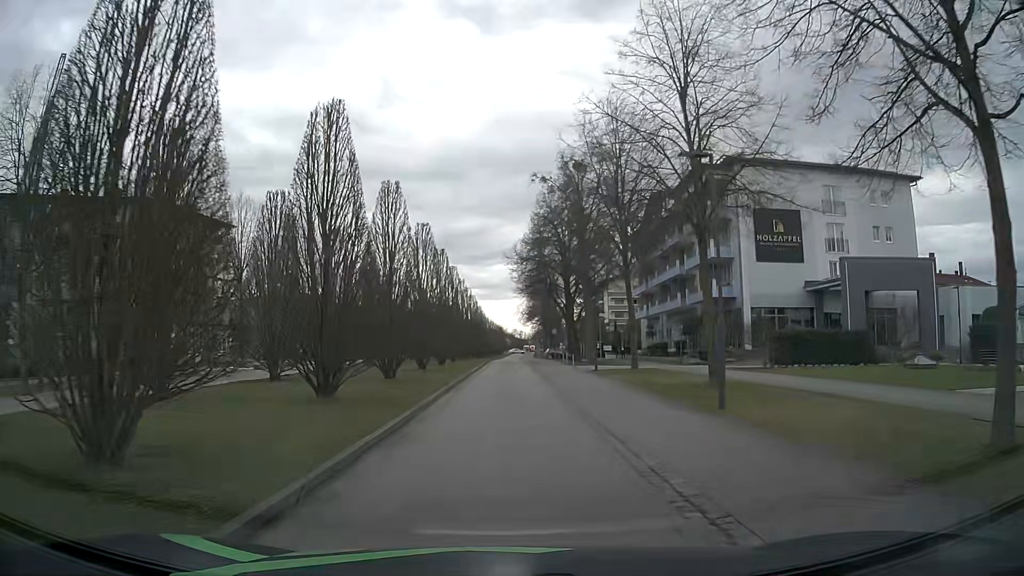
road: residential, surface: asphalt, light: Day
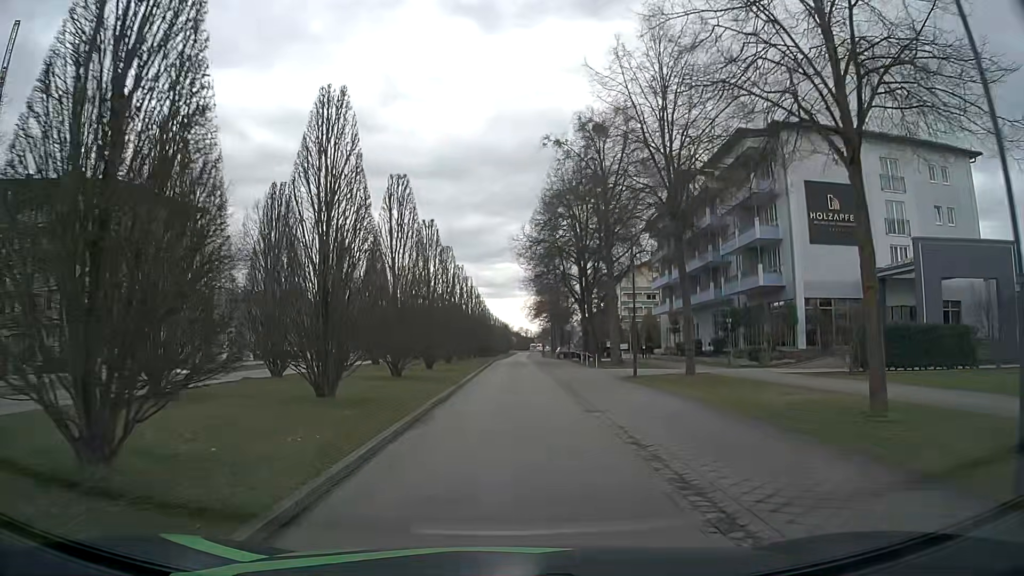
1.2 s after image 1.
(-0.1, +8.6) m; -1°
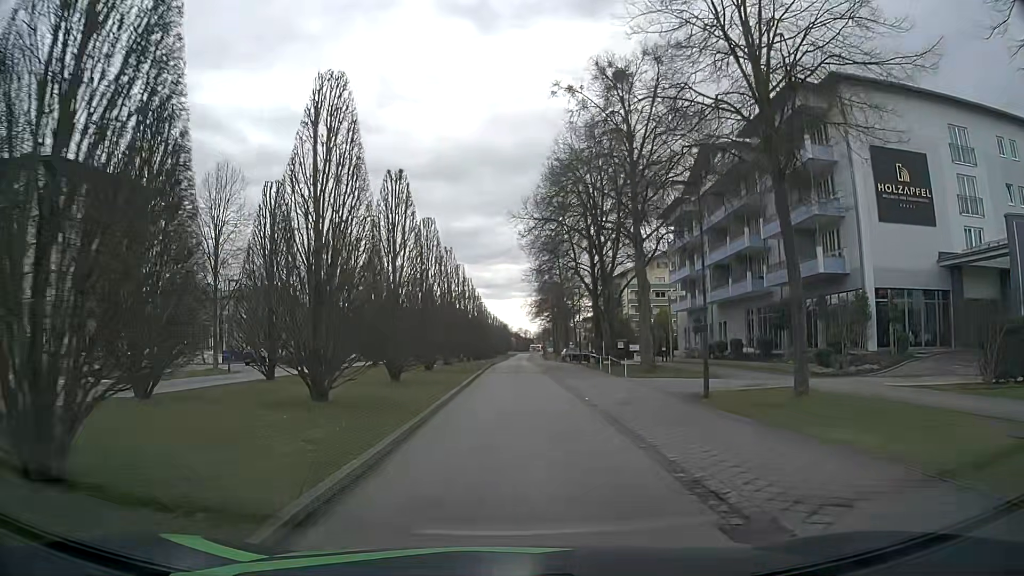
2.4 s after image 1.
(0.0, +8.9) m; 0°
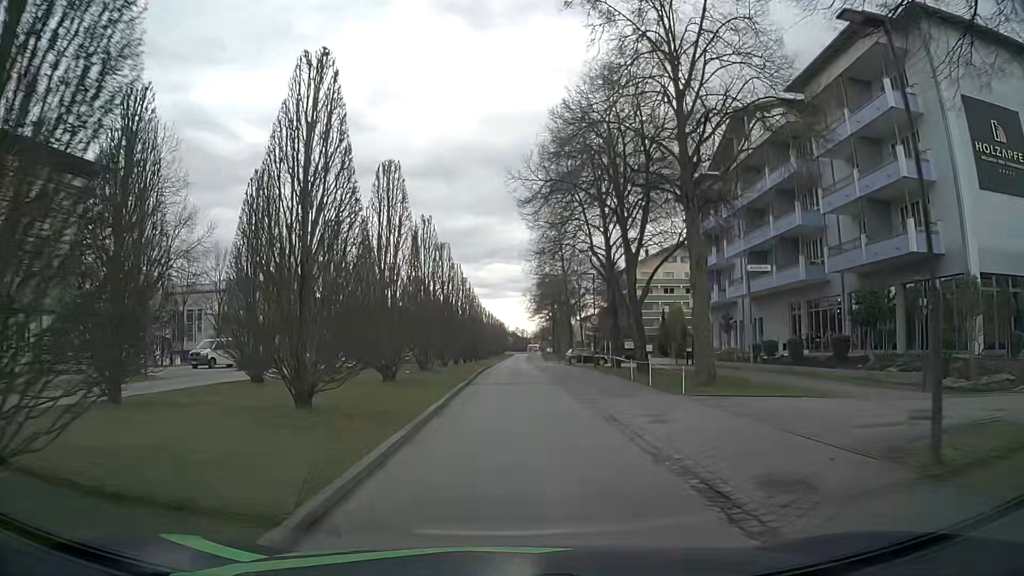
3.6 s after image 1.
(+0.1, +9.2) m; 0°
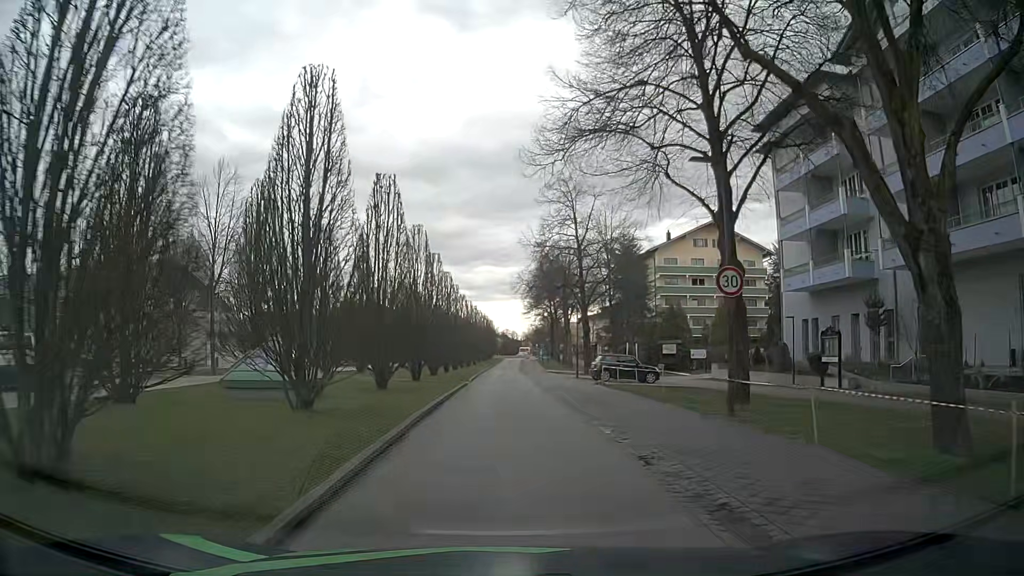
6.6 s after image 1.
(+0.4, +23.4) m; +2°
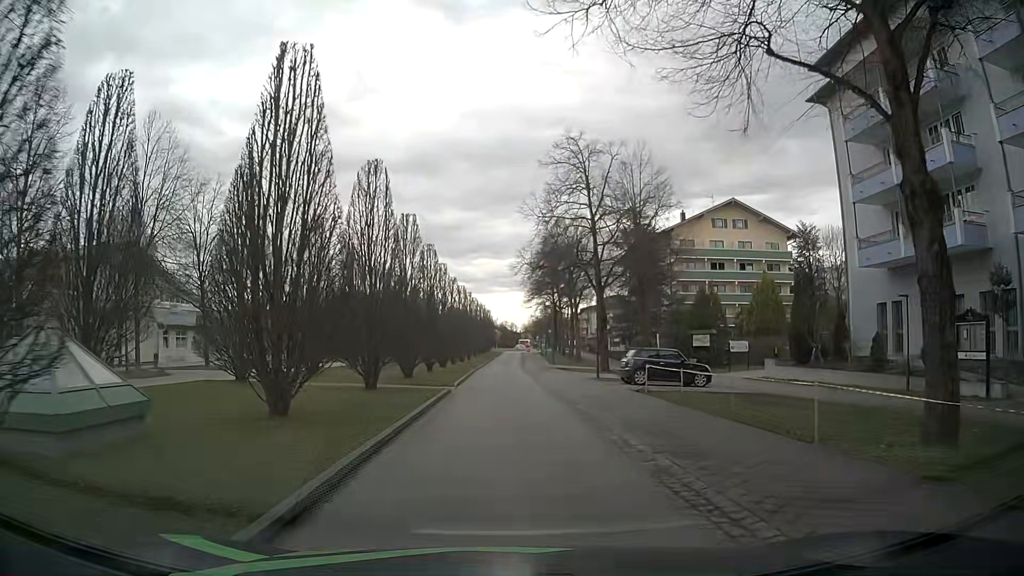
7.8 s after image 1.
(-0.1, +9.3) m; 0°
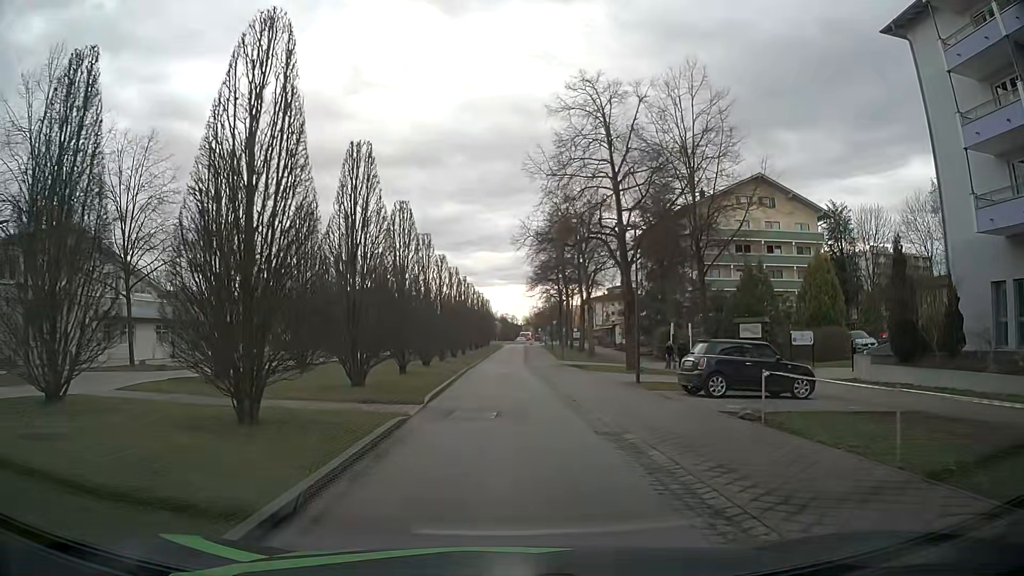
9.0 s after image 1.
(-0.1, +9.3) m; -1°
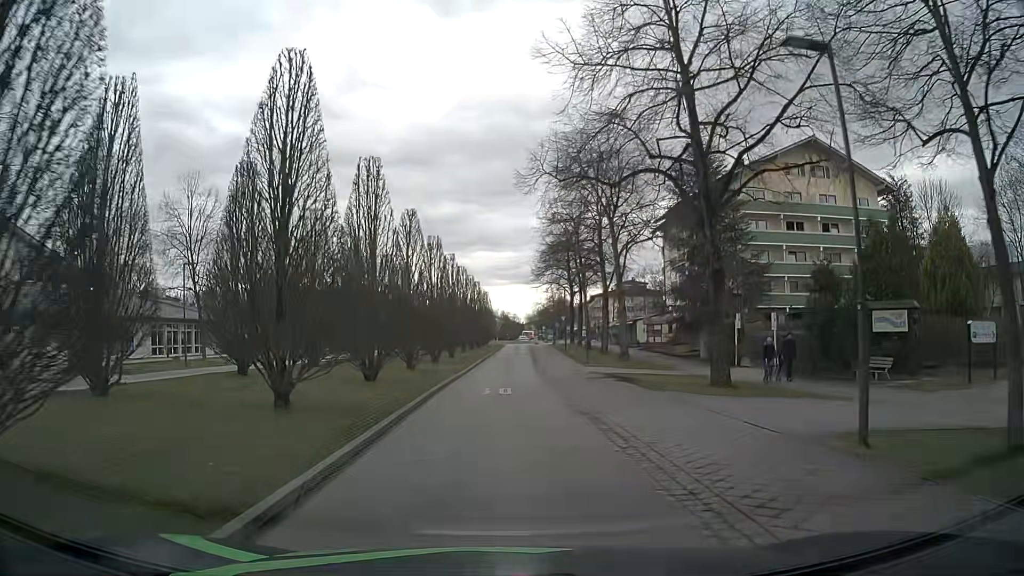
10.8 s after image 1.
(0.0, +14.2) m; -1°
(0, +10) (0, +20) (0, +30) (+1, +40) (+1, +50) (+1, +60) (+2, +70) (+2, +80) (+3, +90) (+4, +100) m
